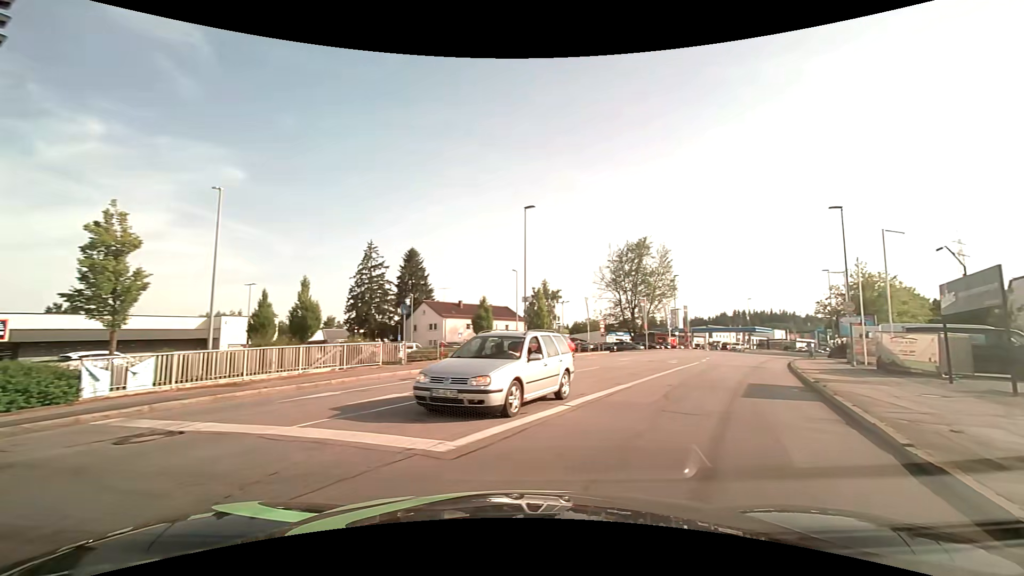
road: tertiary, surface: asphalt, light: Day
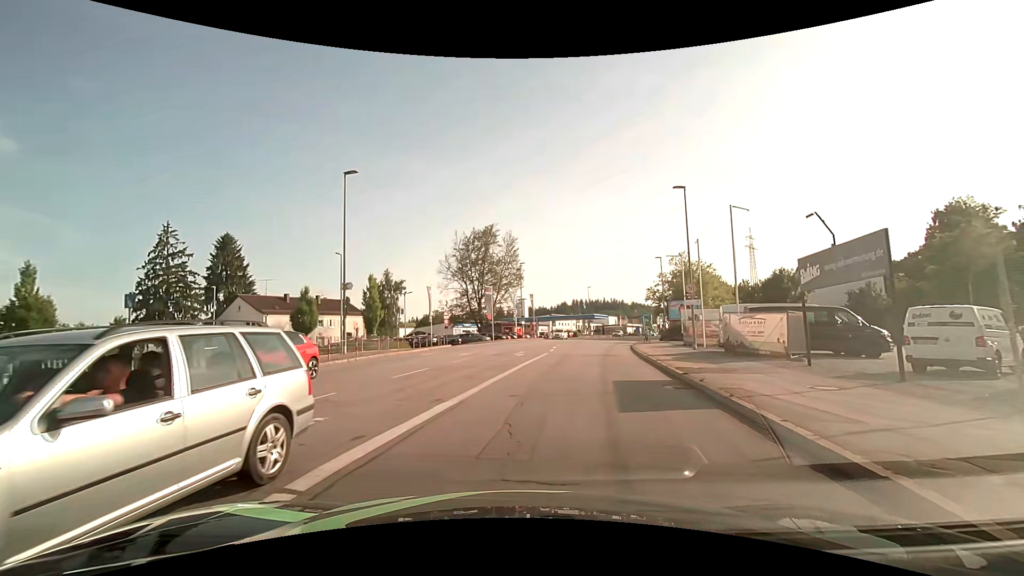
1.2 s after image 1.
(+1.0, +5.5) m; +17°
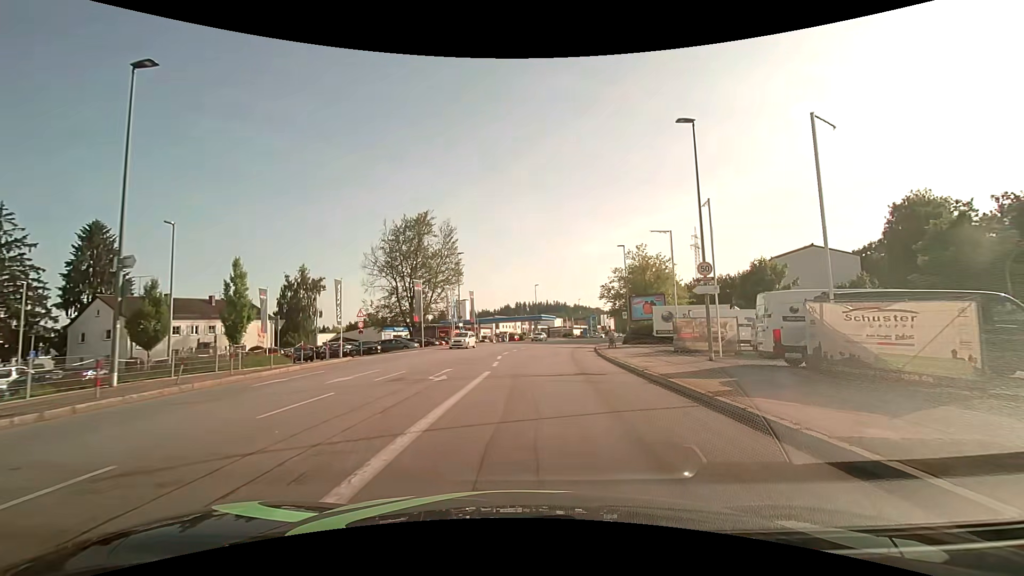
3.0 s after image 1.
(+0.4, +11.4) m; +6°
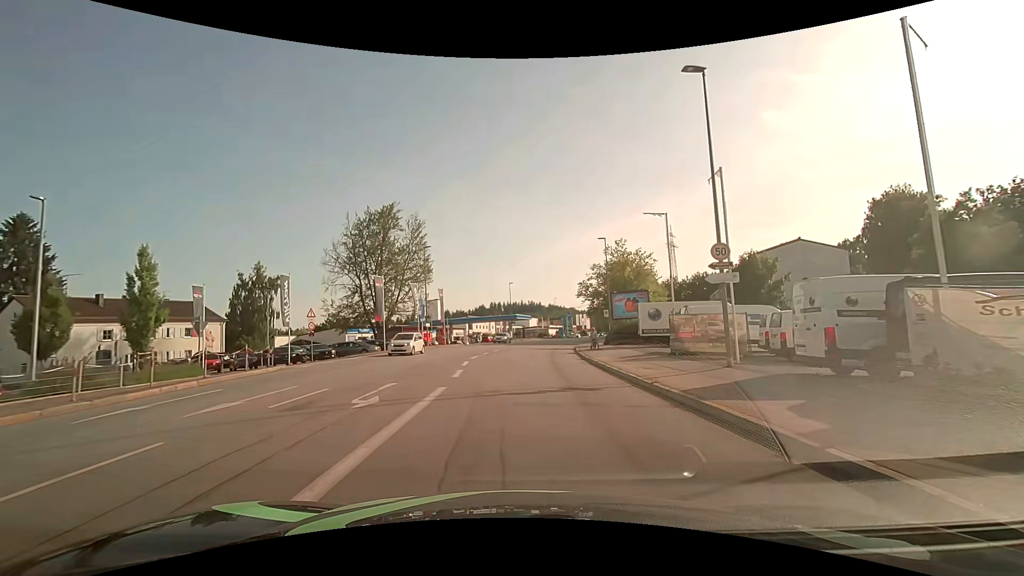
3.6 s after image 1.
(+0.1, +4.6) m; +3°
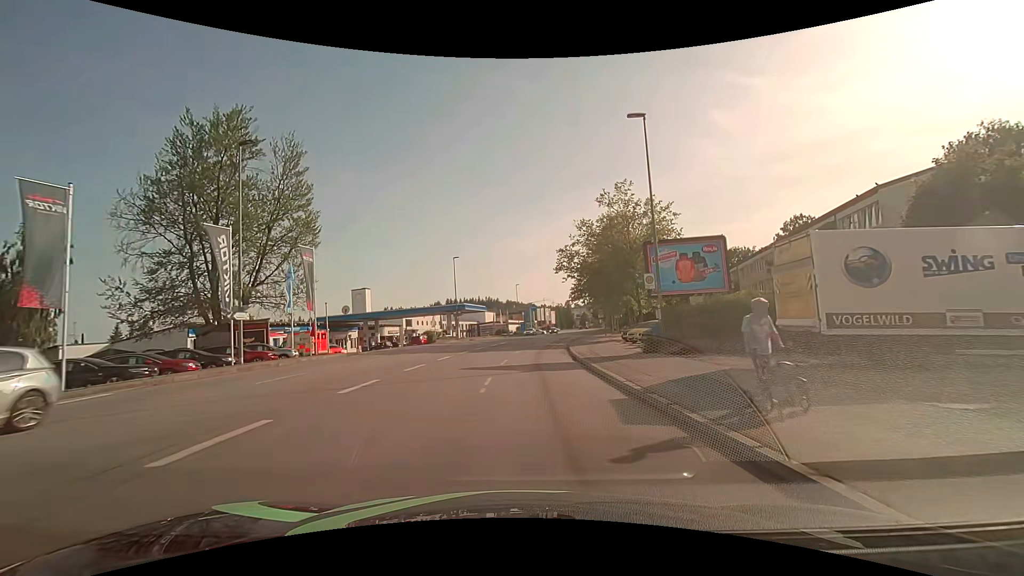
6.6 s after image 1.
(+1.0, +28.0) m; +5°
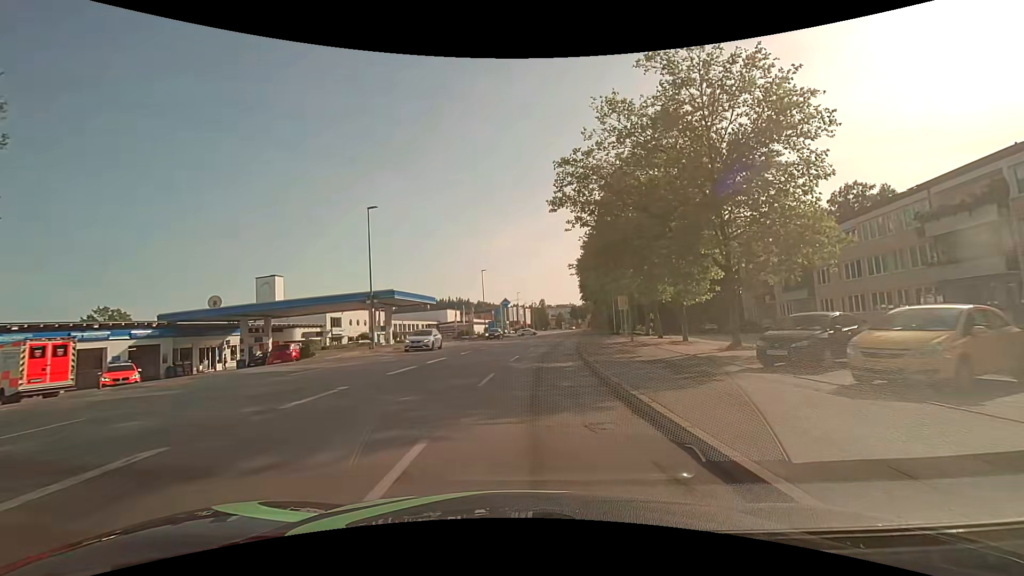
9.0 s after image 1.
(+0.7, +25.8) m; +3°
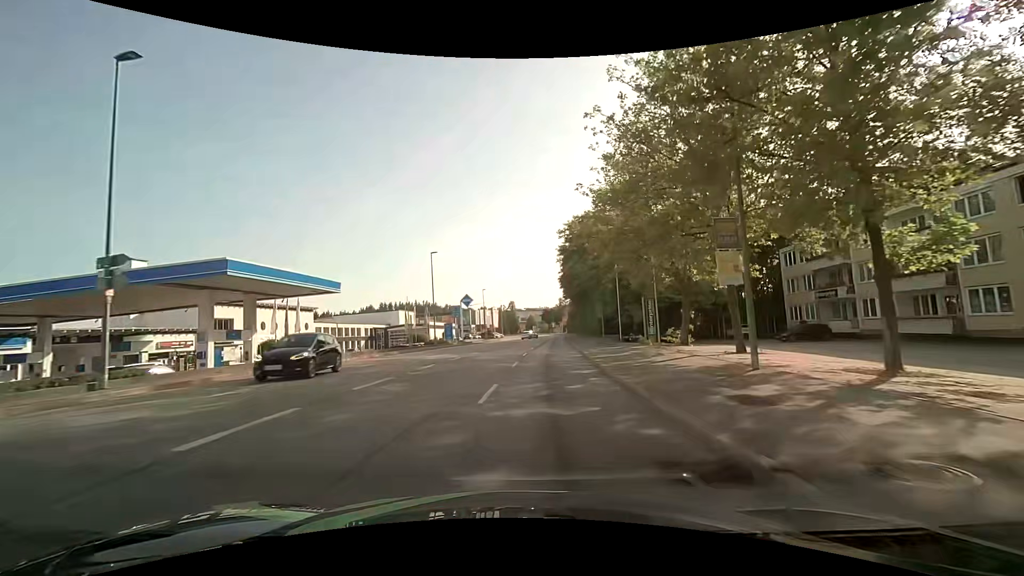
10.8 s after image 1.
(+0.6, +20.5) m; +4°
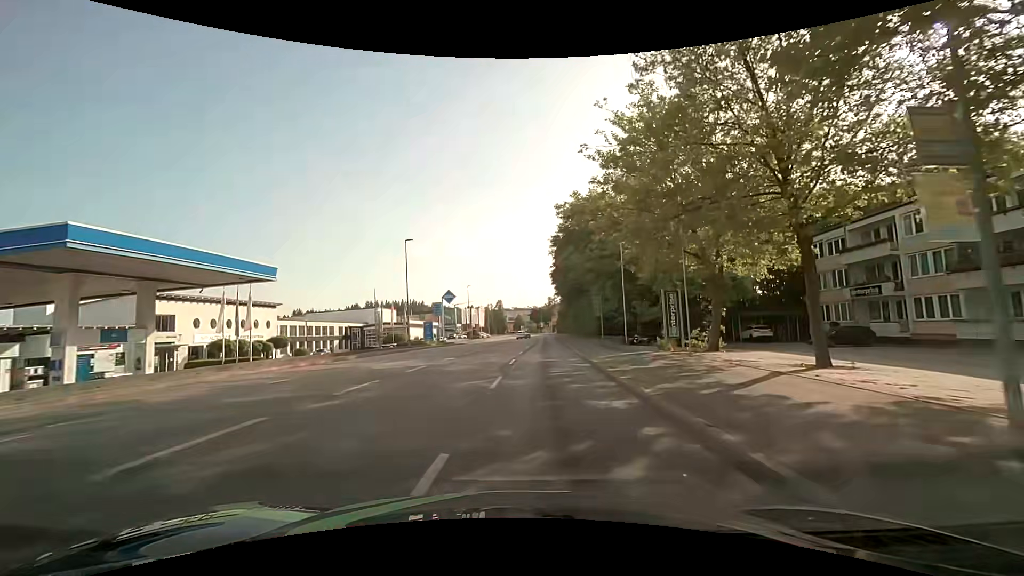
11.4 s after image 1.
(+0.1, +7.0) m; +1°
(0, +10) (+1, +20) (+2, +30) (+2, +40) (+3, +50) (+3, +60) (+4, +70) (+4, +80) (+5, +90) (+5, +100) m
